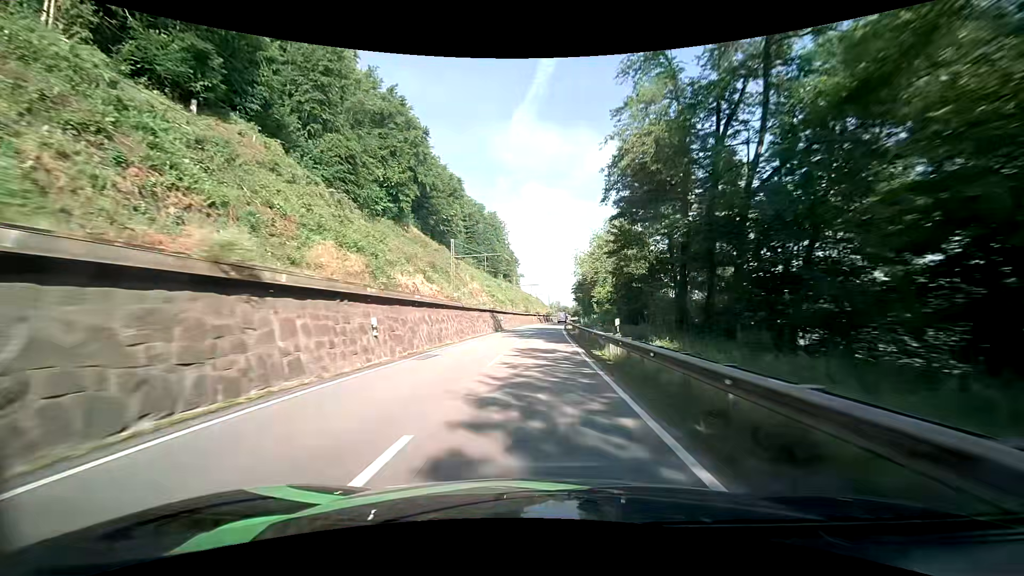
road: primary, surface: asphalt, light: Day
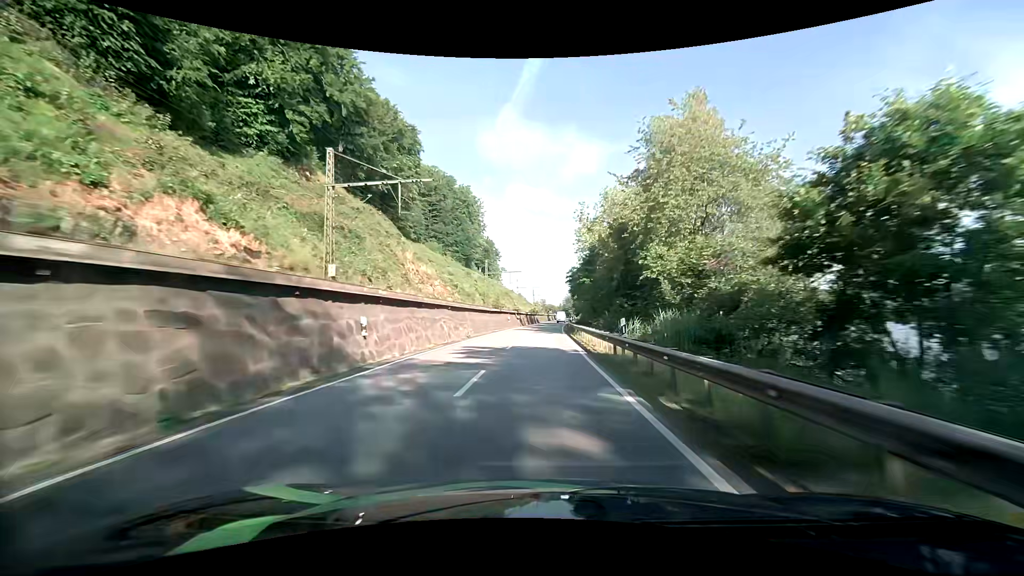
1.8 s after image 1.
(+0.3, +41.1) m; +1°
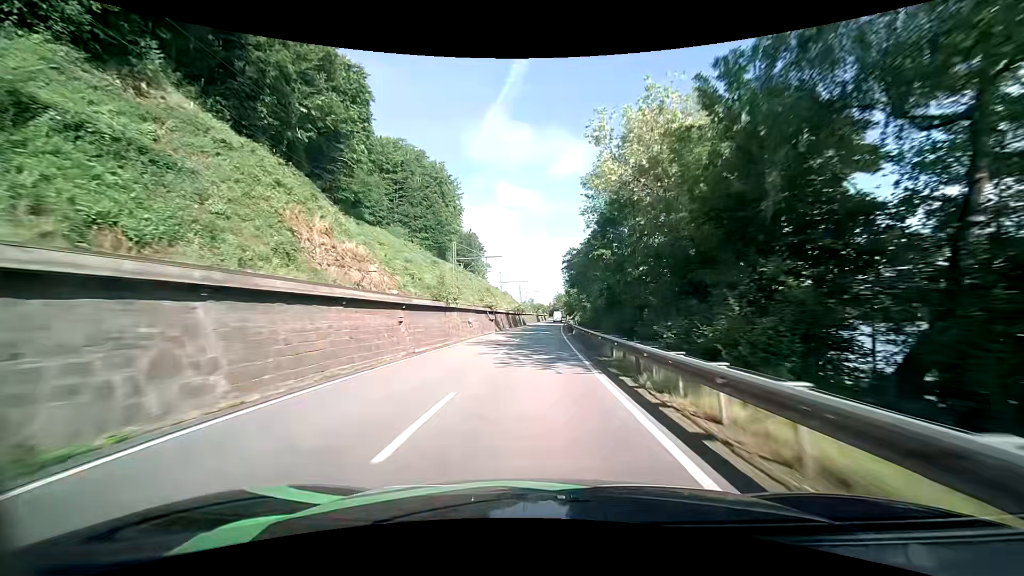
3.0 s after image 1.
(+0.5, +27.2) m; +2°
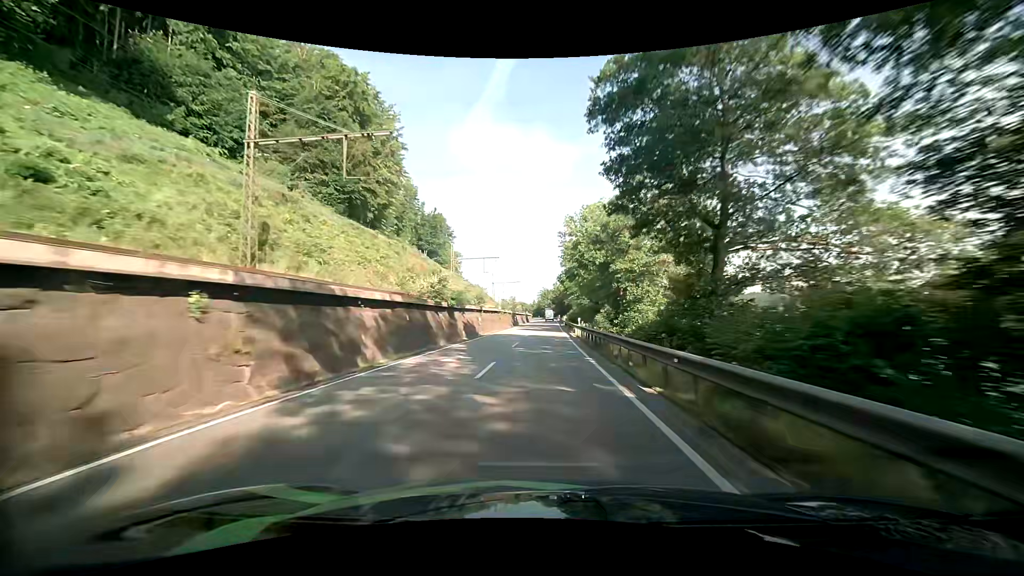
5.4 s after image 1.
(+0.9, +53.4) m; +2°
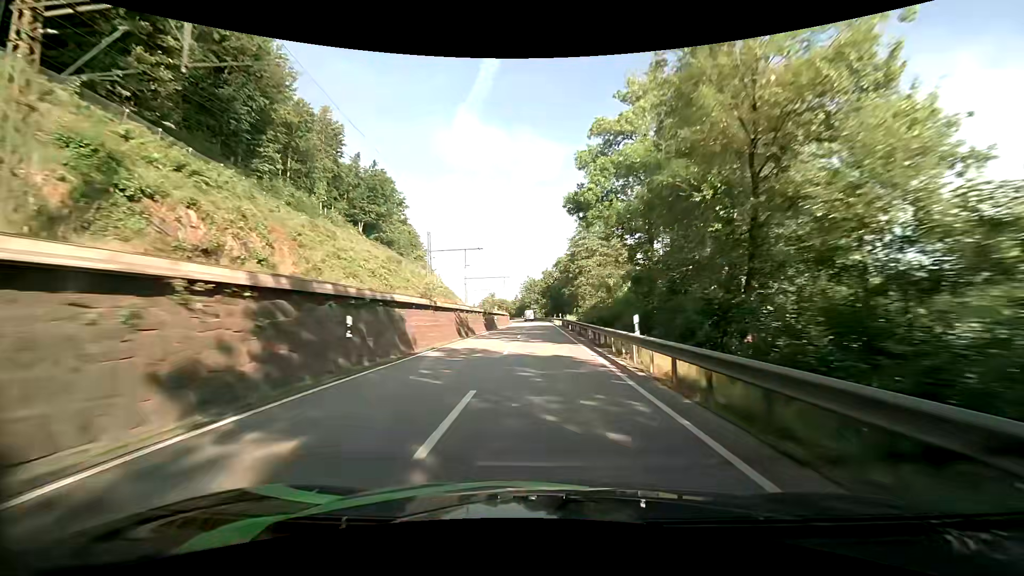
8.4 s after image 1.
(+1.3, +65.9) m; +2°
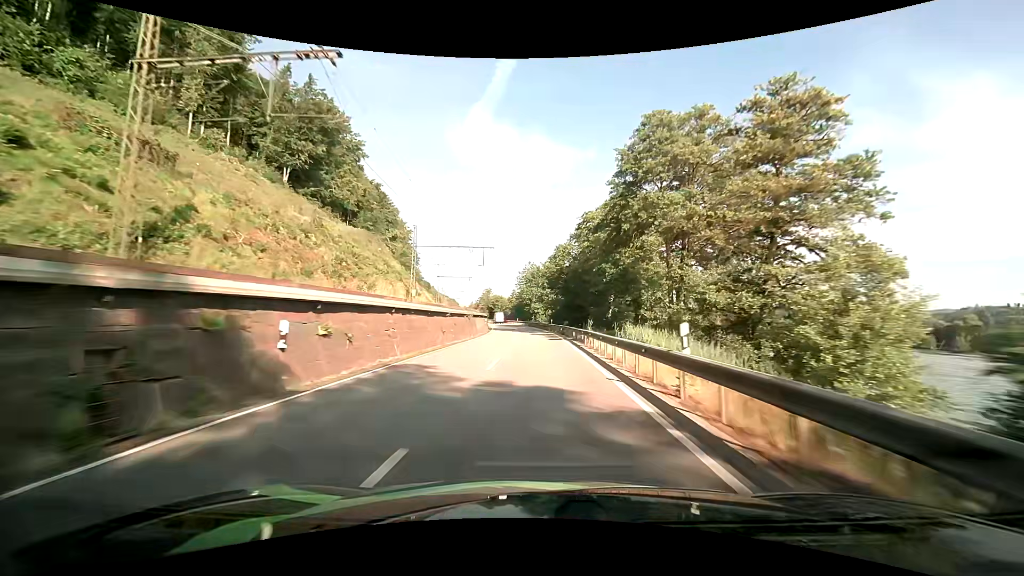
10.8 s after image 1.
(0.0, +51.3) m; -1°
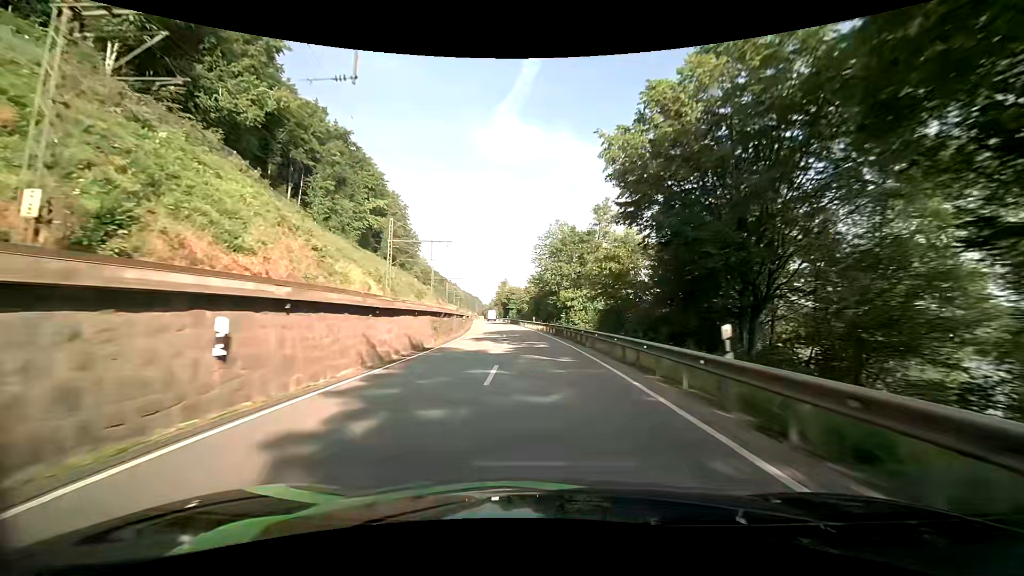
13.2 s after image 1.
(-0.9, +51.0) m; -3°
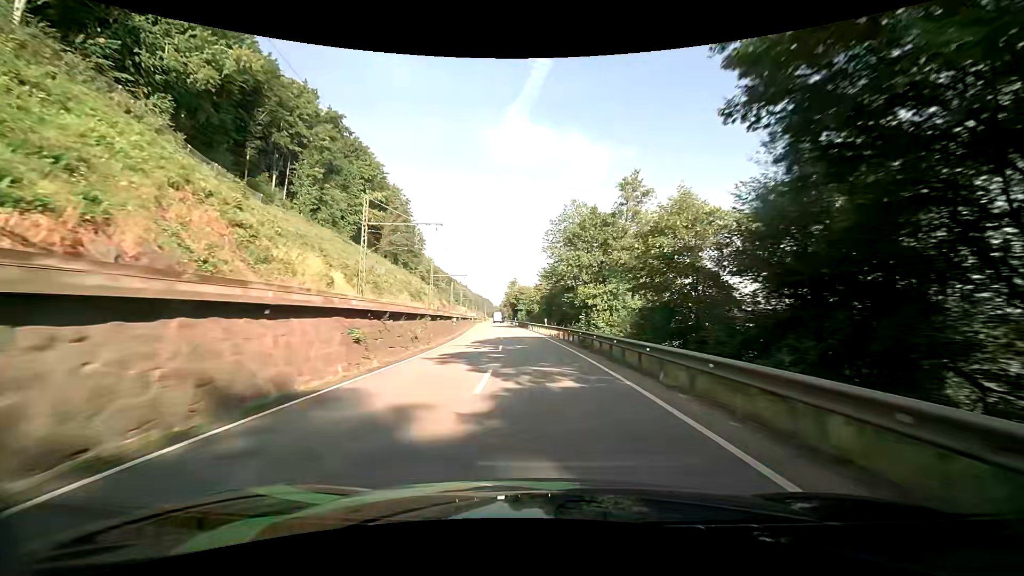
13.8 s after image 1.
(-0.2, +12.8) m; -2°
(0, +10) (0, +20) (-1, +30) (-2, +40) (-2, +50) (-3, +60) (-4, +70) (-5, +80) (-6, +90) (-7, +100) m
